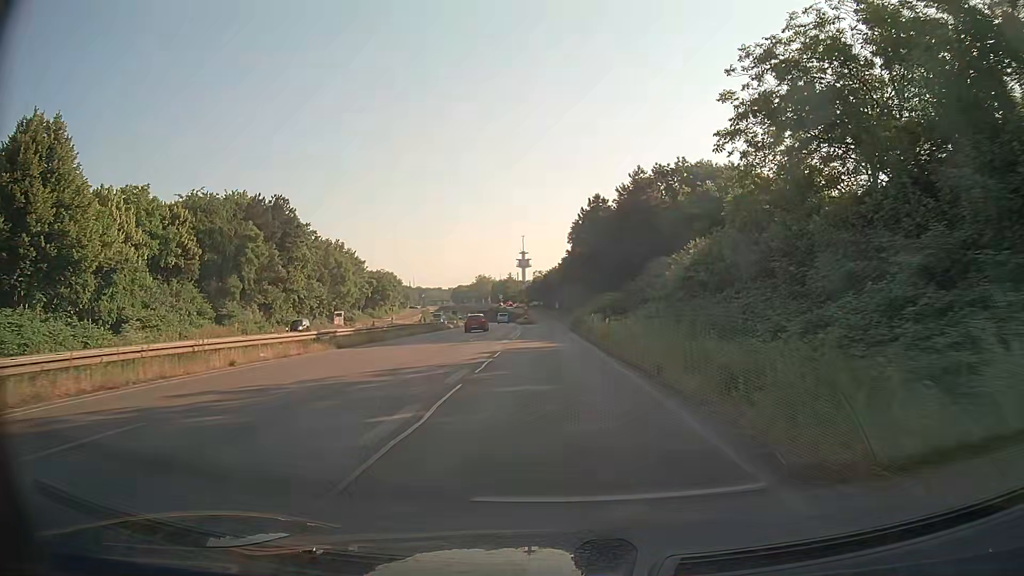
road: trunk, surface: asphalt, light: Day
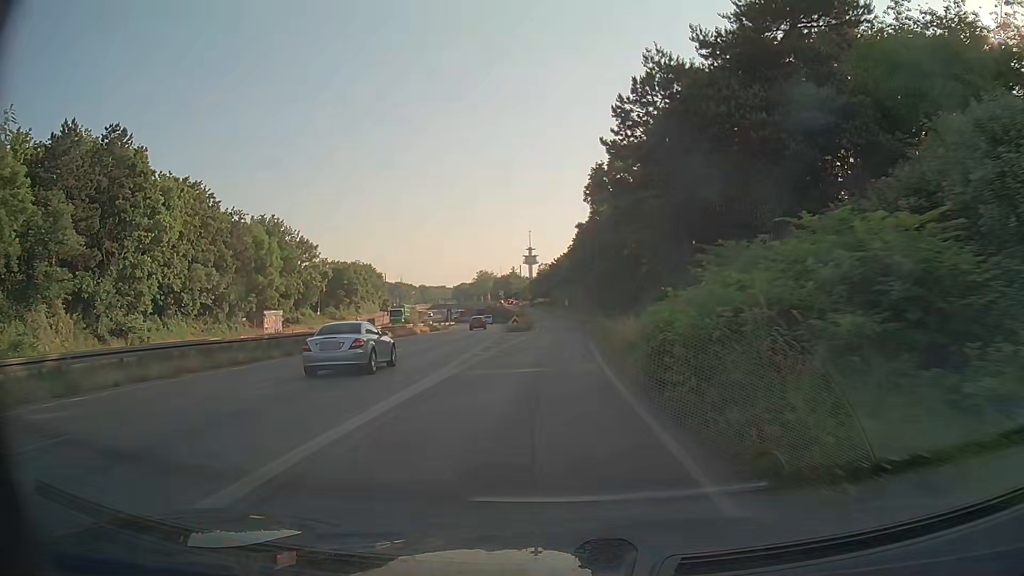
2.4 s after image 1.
(-0.2, +37.1) m; -1°
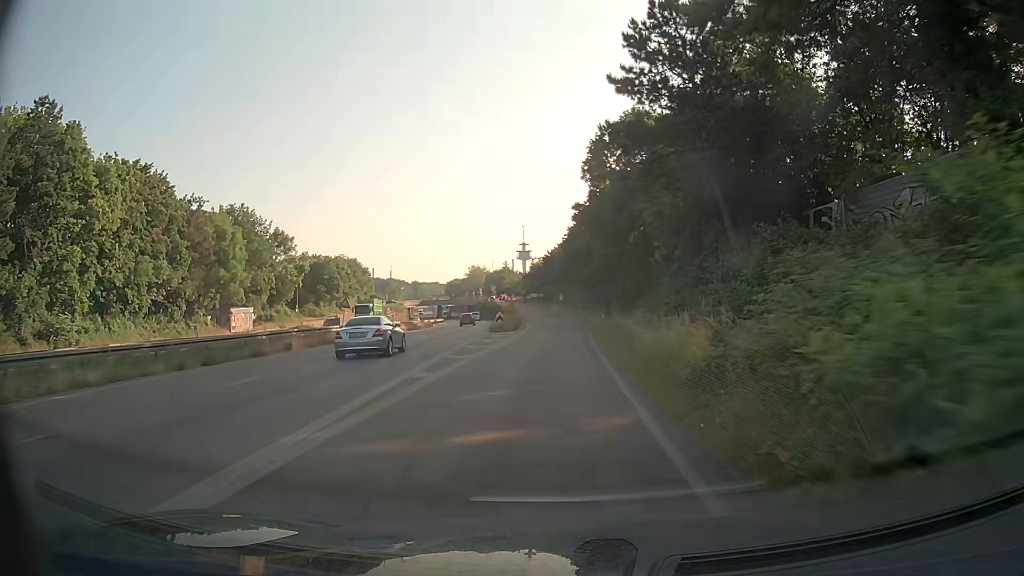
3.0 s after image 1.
(0.0, +9.0) m; 0°
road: trunk_link
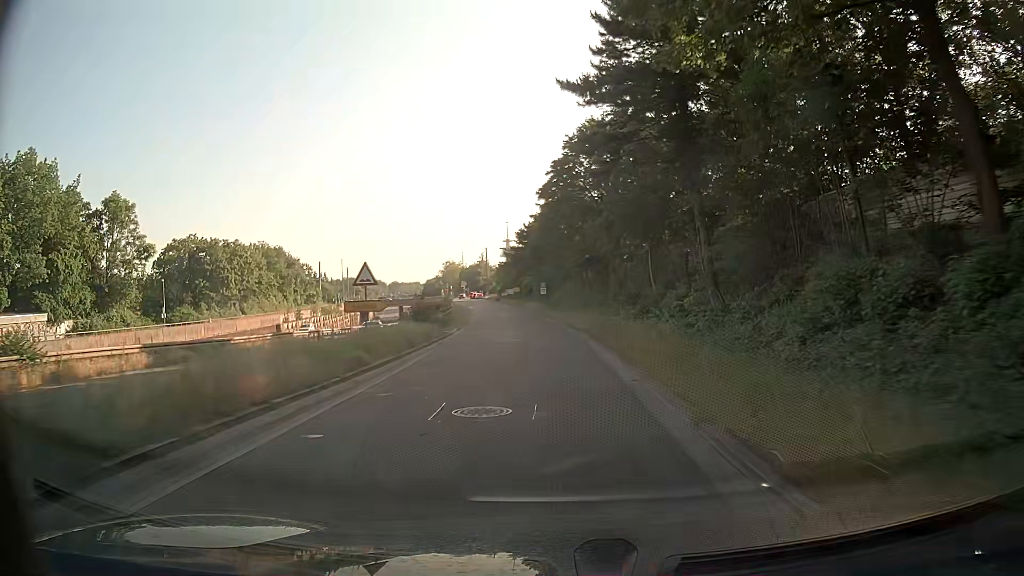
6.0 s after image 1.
(+0.9, +44.0) m; +1°
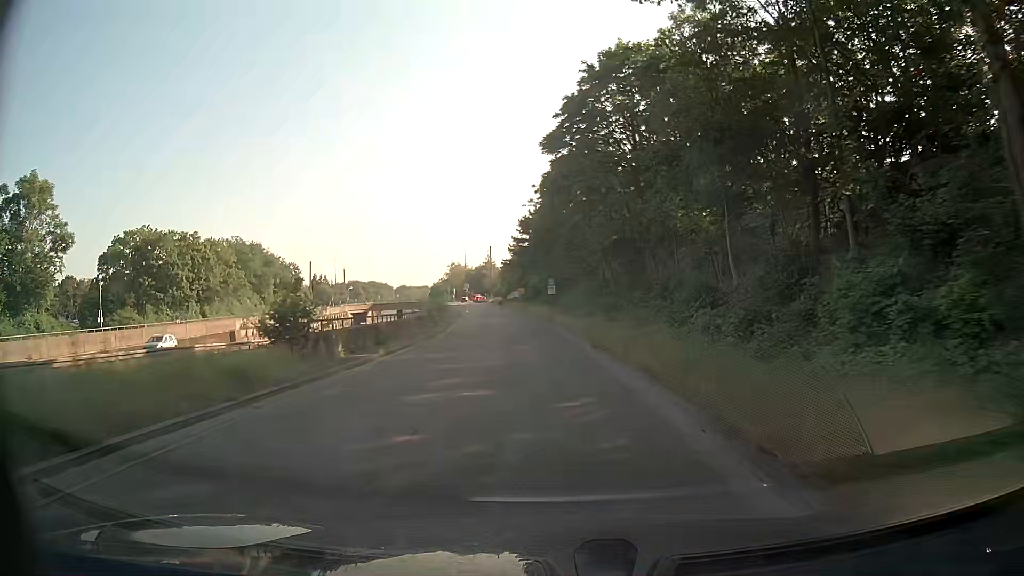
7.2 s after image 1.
(0.0, +17.0) m; -1°
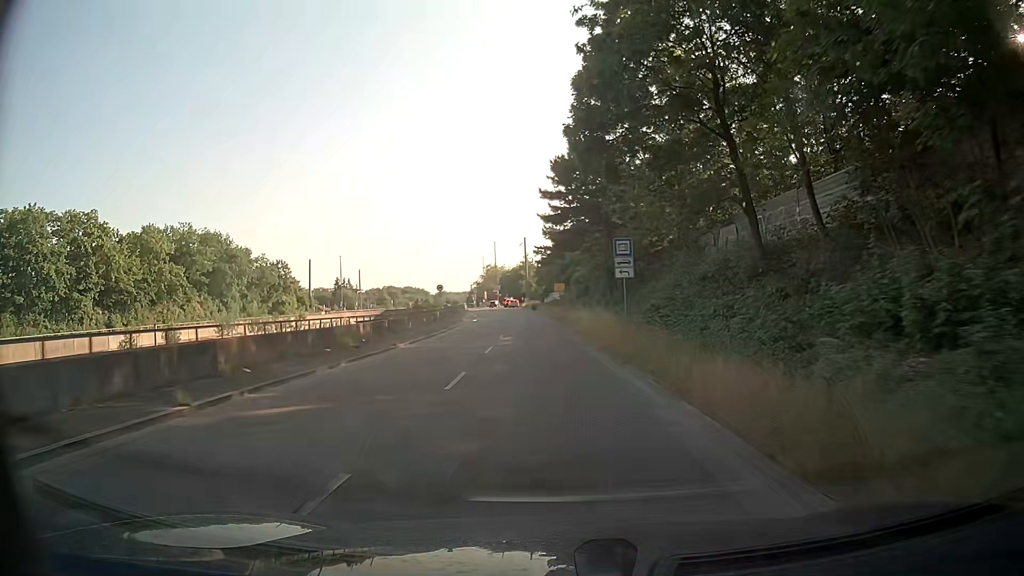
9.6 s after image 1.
(-1.1, +32.7) m; -5°
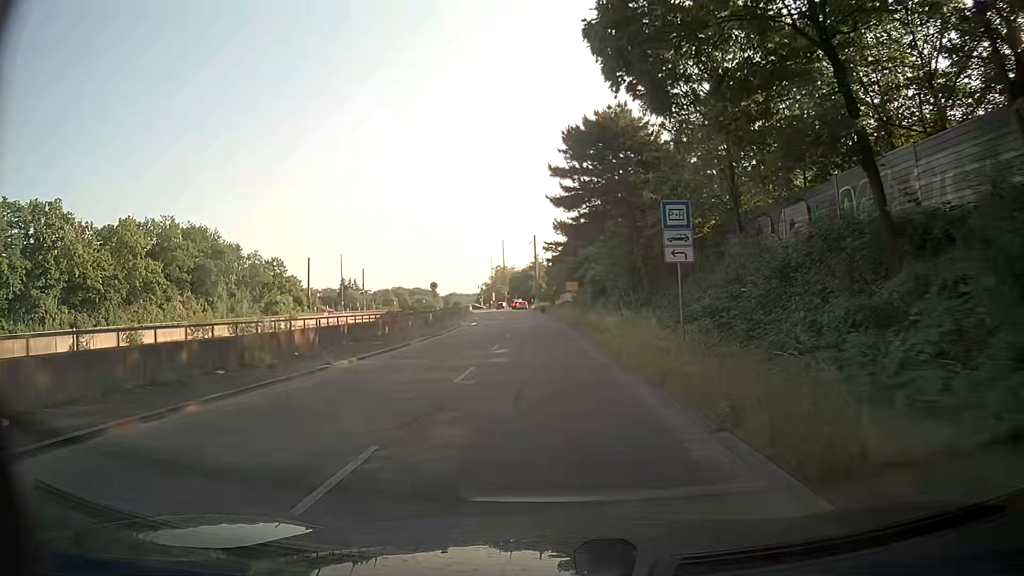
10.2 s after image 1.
(0.0, +7.9) m; 0°
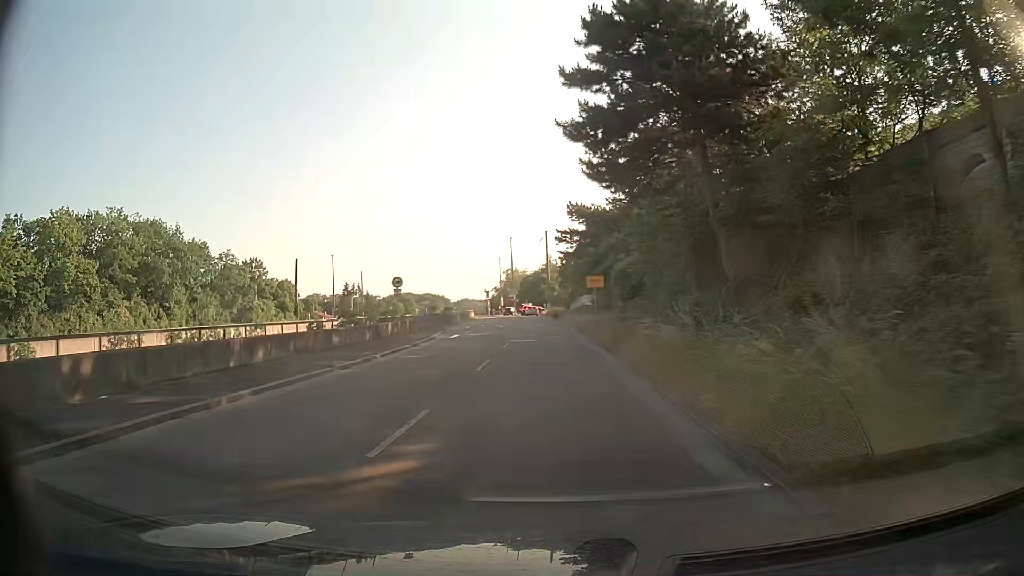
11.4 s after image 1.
(-0.1, +15.4) m; -1°
